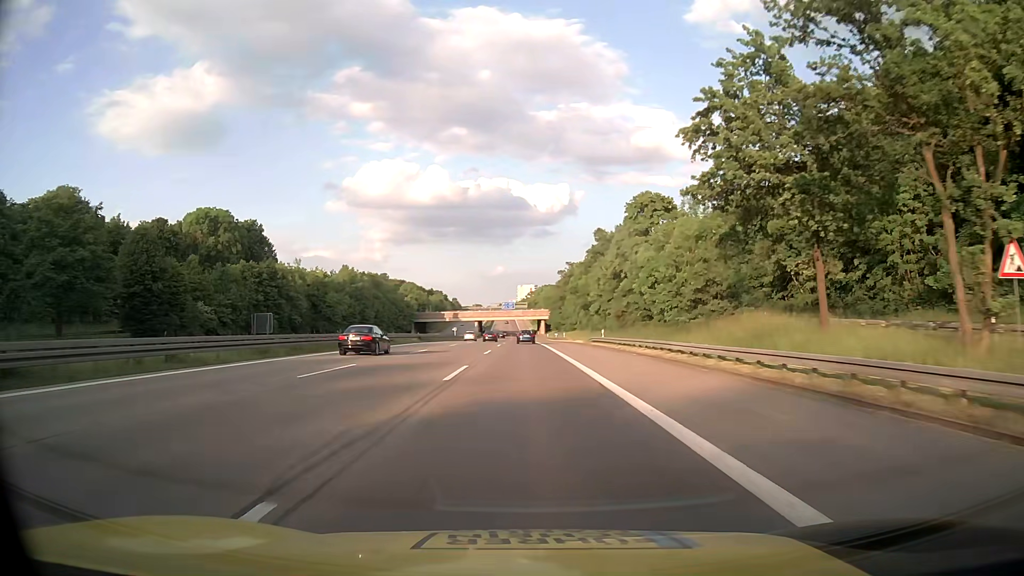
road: motorway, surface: asphalt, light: Day
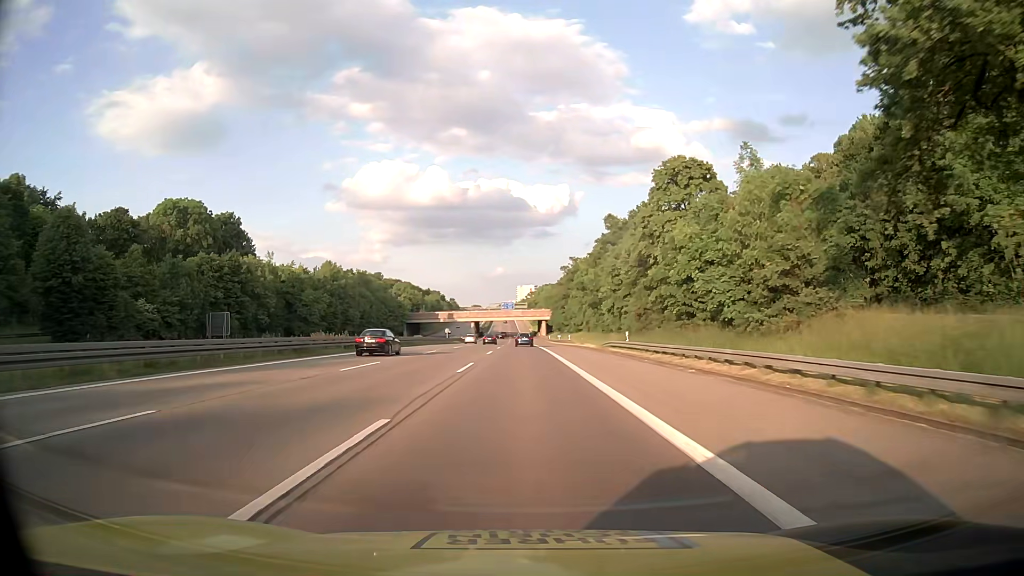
(0.0, +13.3) m; 0°
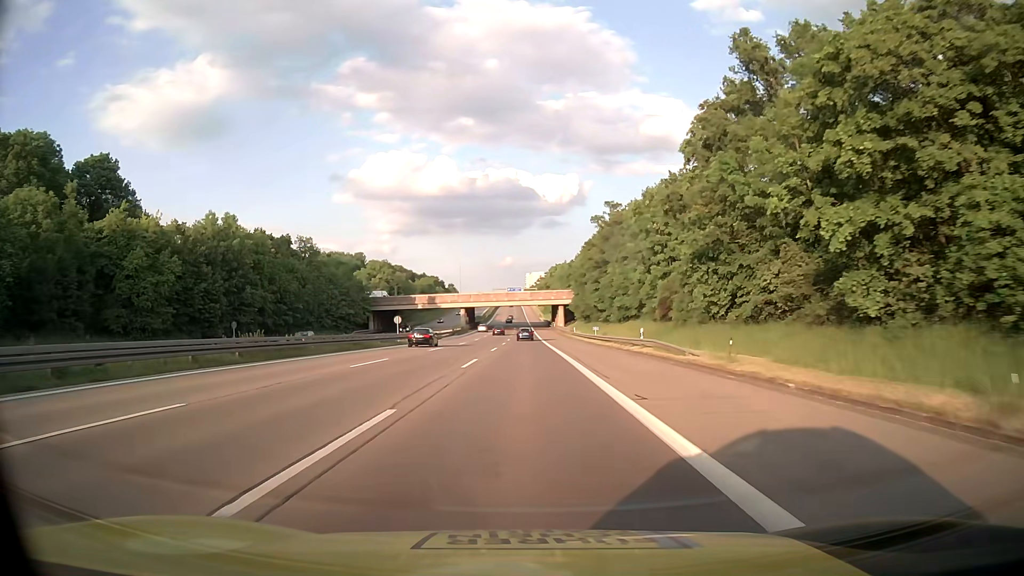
(-0.4, +53.1) m; -1°
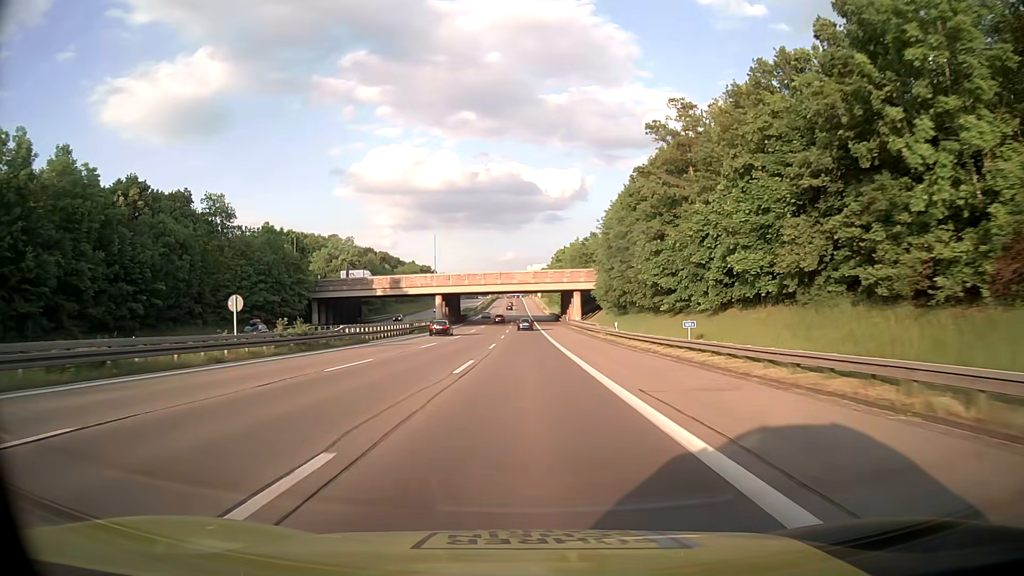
(-0.2, +40.0) m; 0°
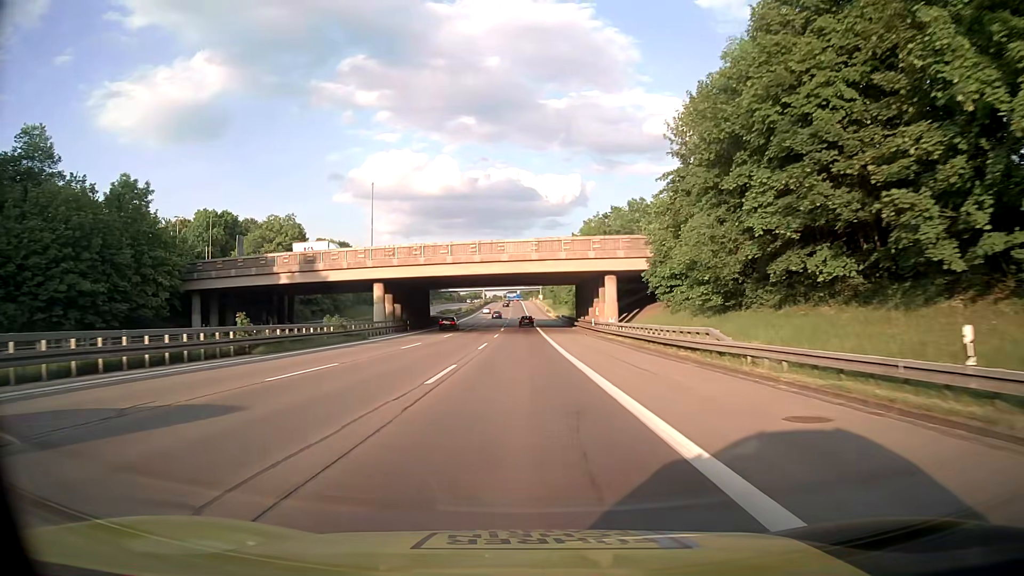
(+0.3, +40.0) m; +1°
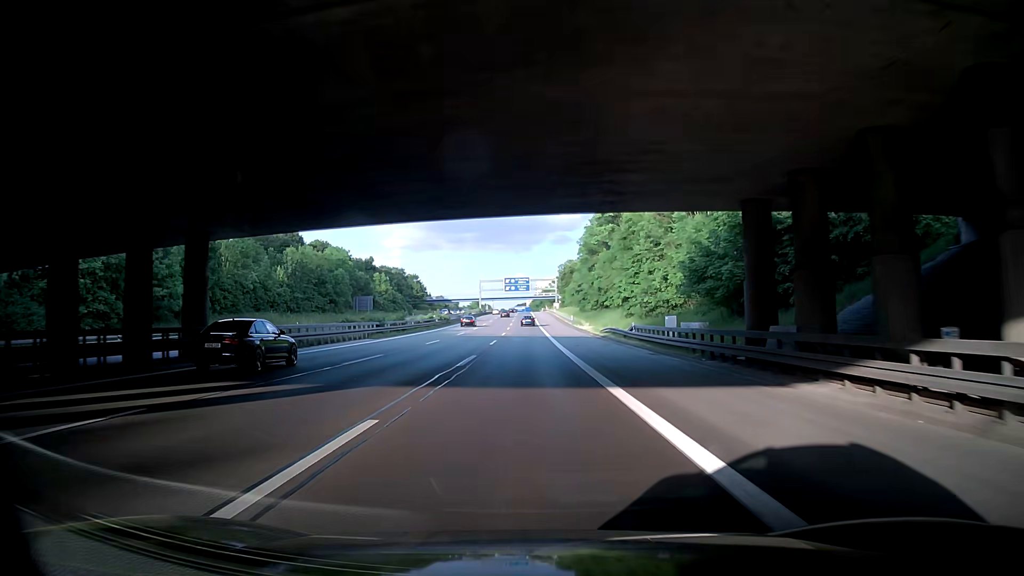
(-0.7, +66.0) m; -2°
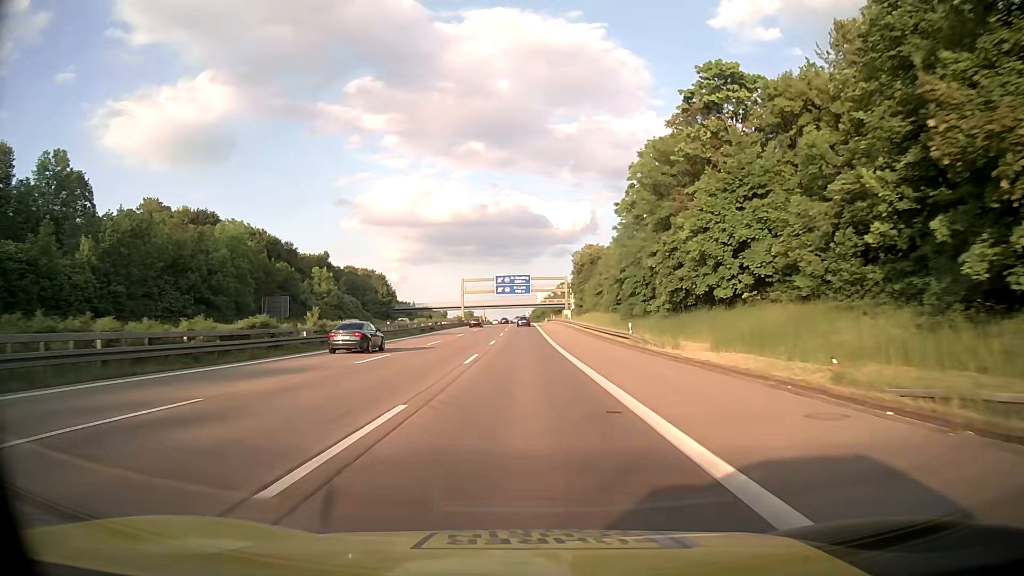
(+0.5, +52.3) m; +1°
(0, +10) (0, +20) (0, +30) (0, +40) (0, +50) (-1, +60) (-1, +70) (-1, +80) (-1, +90) (-1, +100) m
